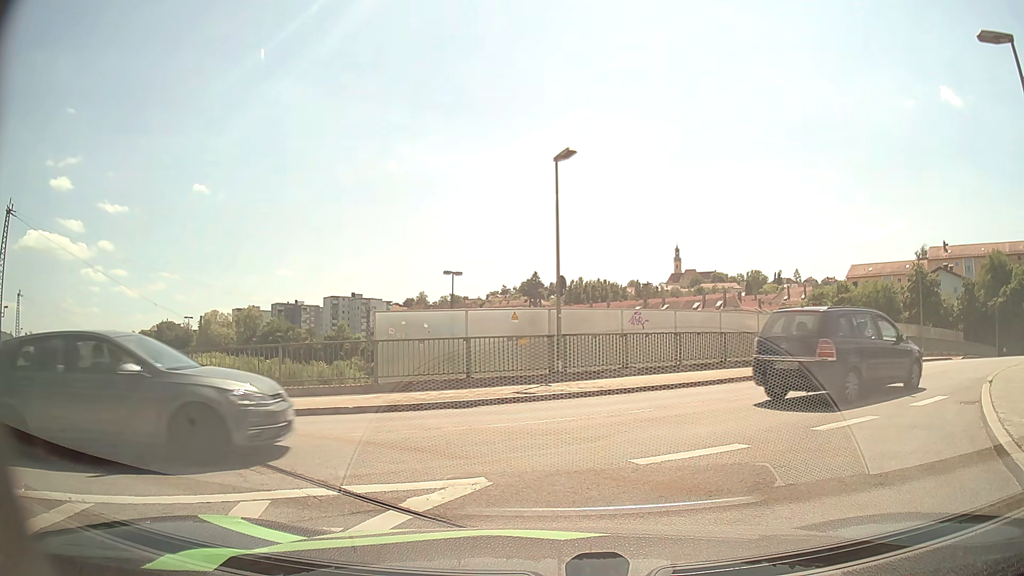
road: unclassified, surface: asphalt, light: Day
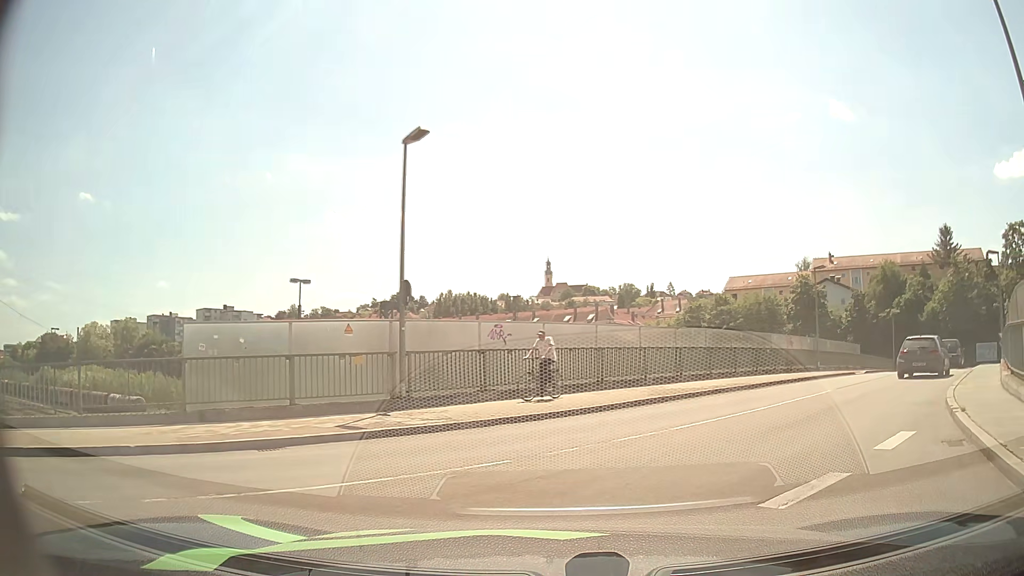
(+0.4, +3.4) m; +14°
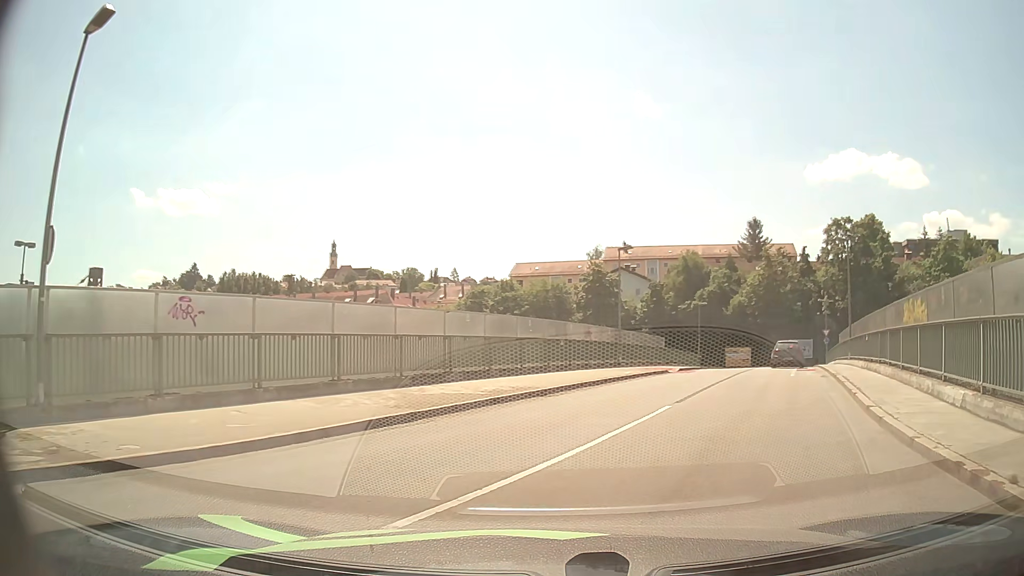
(+0.8, +5.9) m; +18°
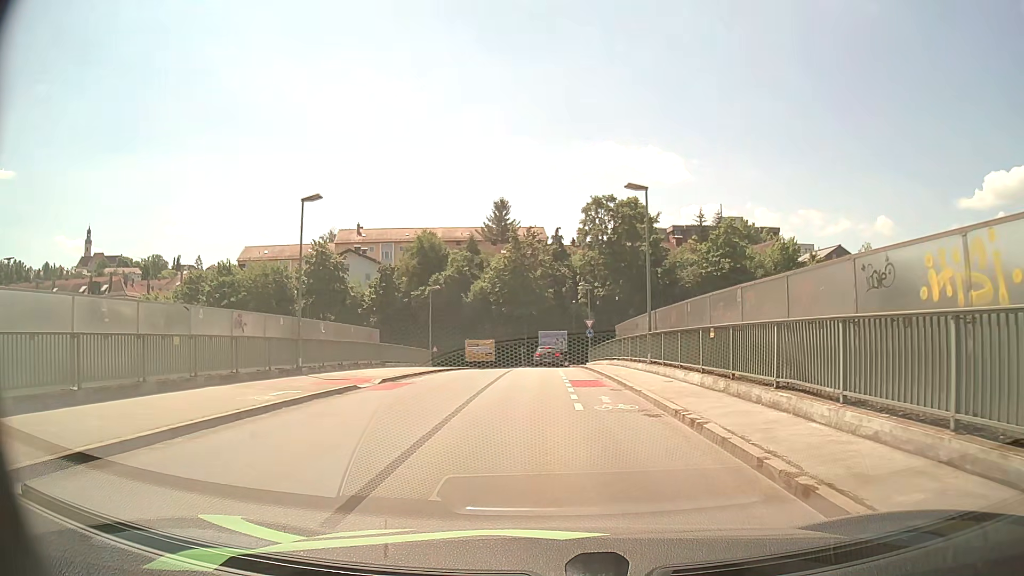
(+2.8, +11.7) m; +22°
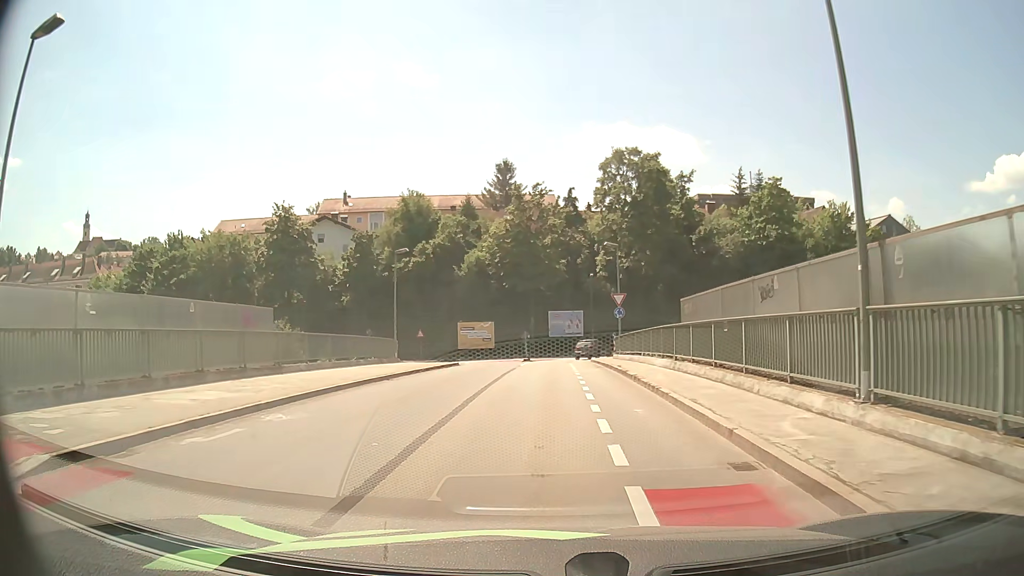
(-0.1, +15.8) m; -2°
